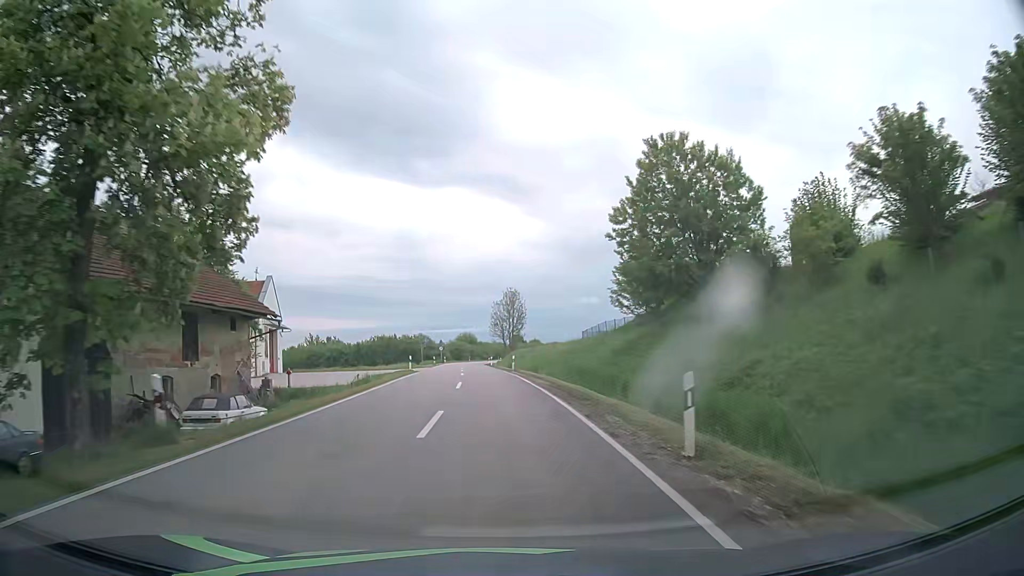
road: tertiary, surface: asphalt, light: Day
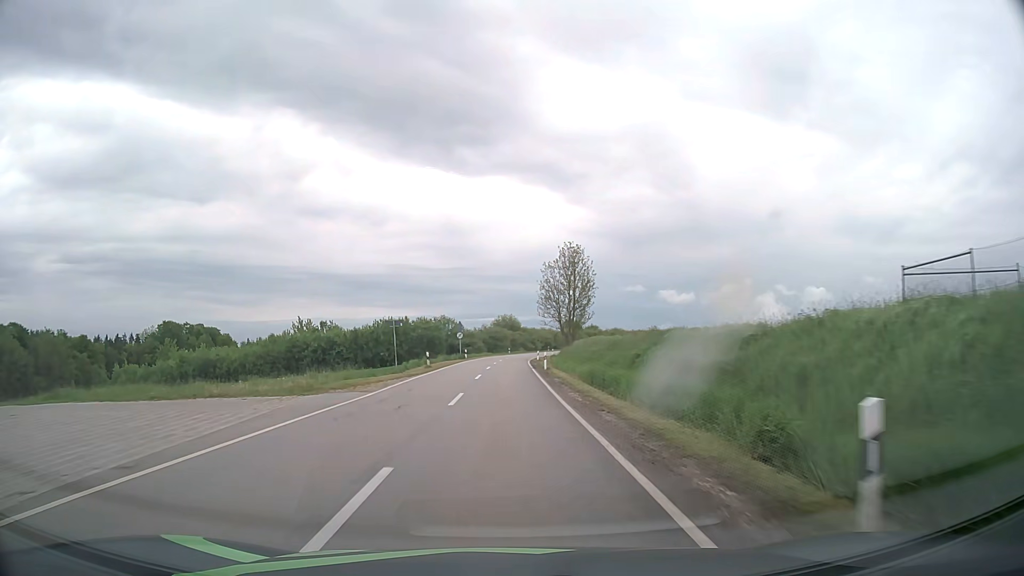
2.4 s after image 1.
(-1.7, +42.3) m; -4°
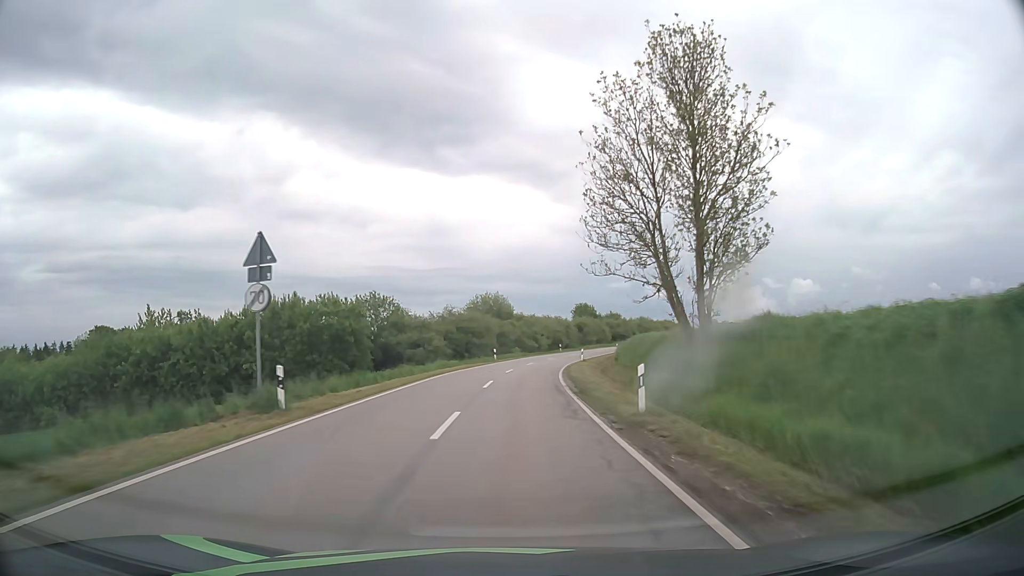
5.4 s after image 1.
(+0.2, +54.3) m; +1°
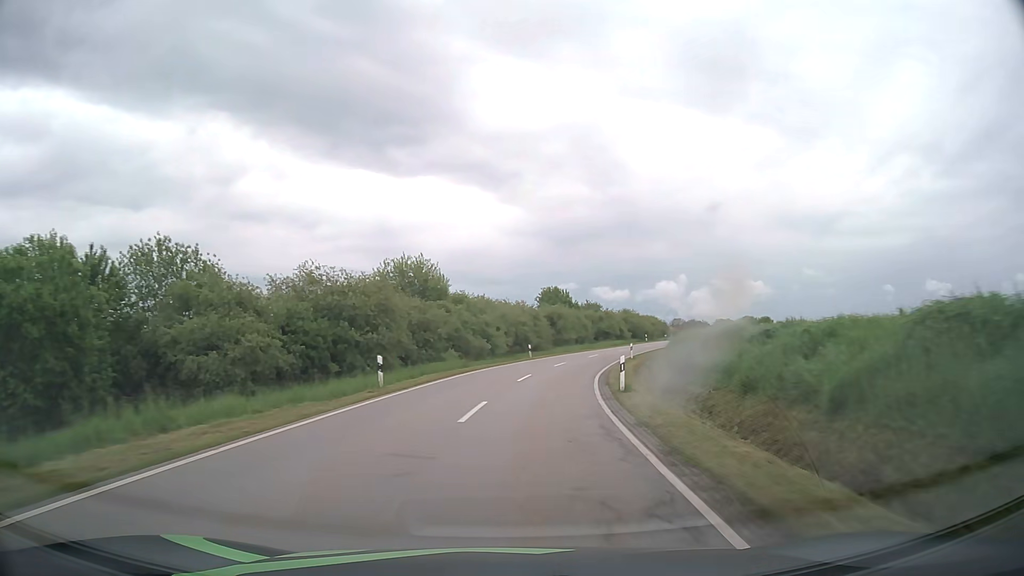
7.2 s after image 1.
(+0.9, +34.7) m; +4°
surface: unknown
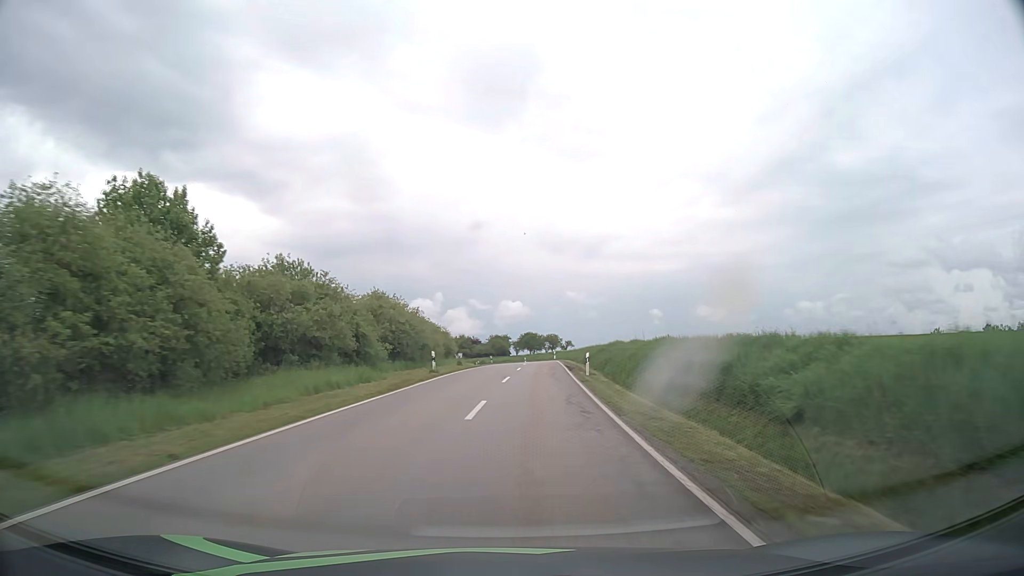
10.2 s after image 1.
(+10.0, +58.5) m; +20°
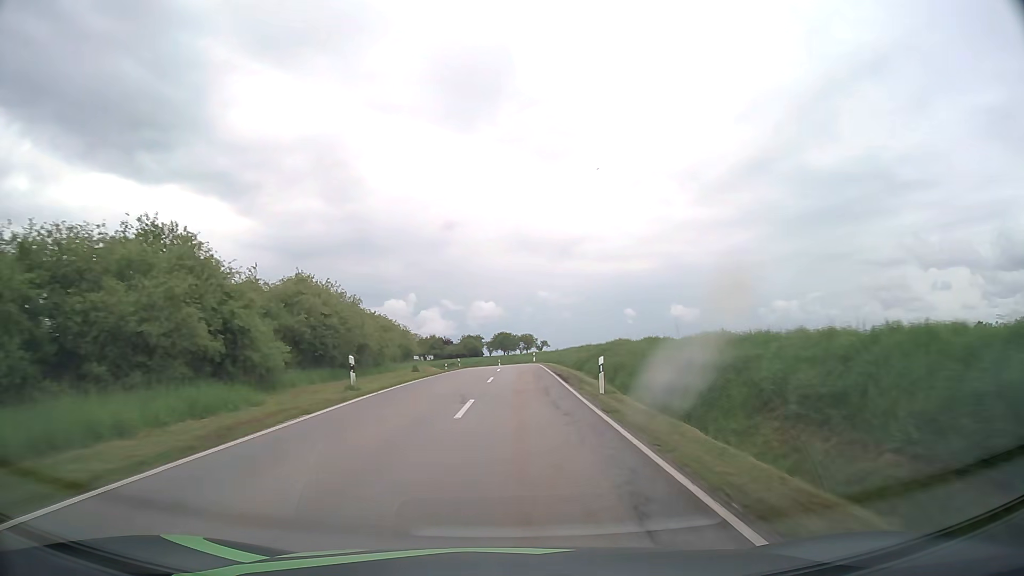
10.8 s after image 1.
(+0.3, +11.9) m; +3°
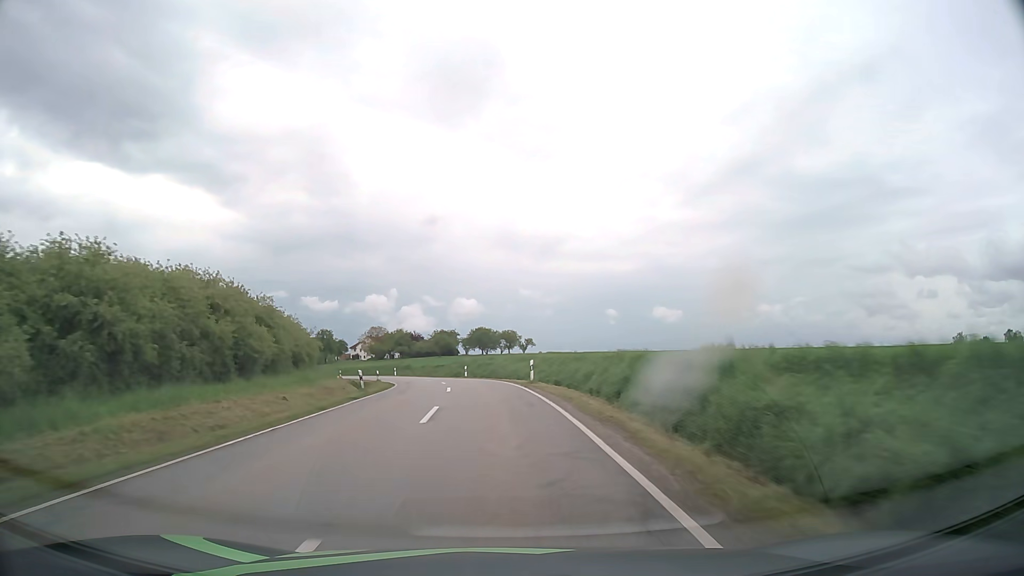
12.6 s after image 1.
(+0.8, +36.2) m; +2°
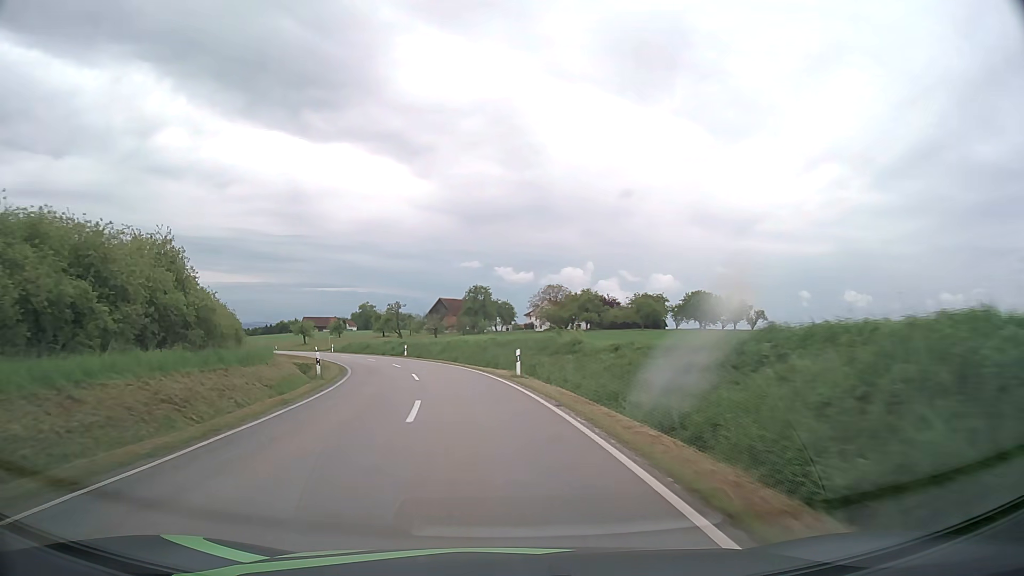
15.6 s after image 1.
(-6.6, +61.3) m; -15°
(0, +10) (-1, +20) (-3, +30) (-5, +40) (-8, +49) (-12, +58) (-17, +67) (-21, +76) (-26, +85) (-31, +93) m
